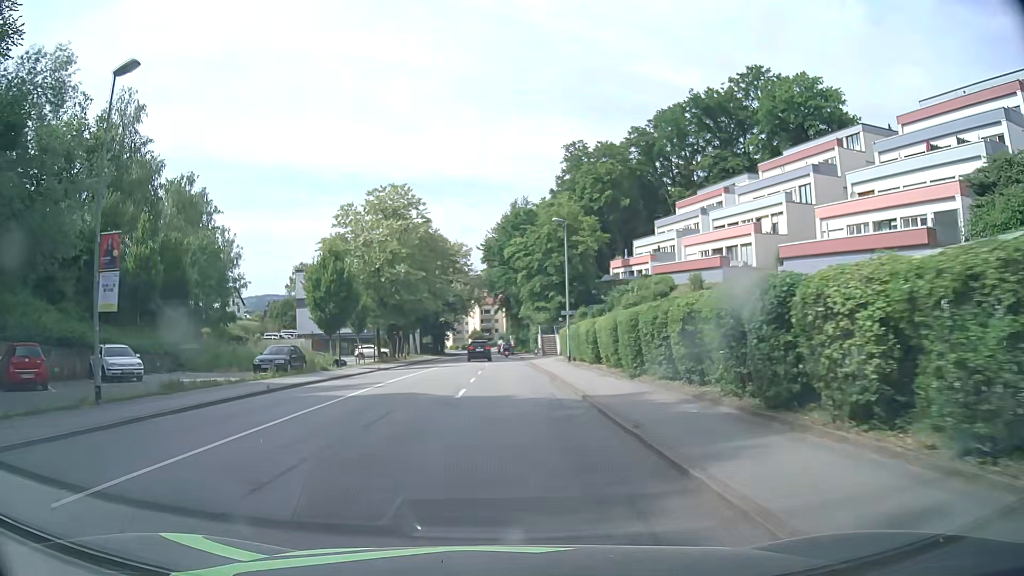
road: tertiary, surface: asphalt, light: Day
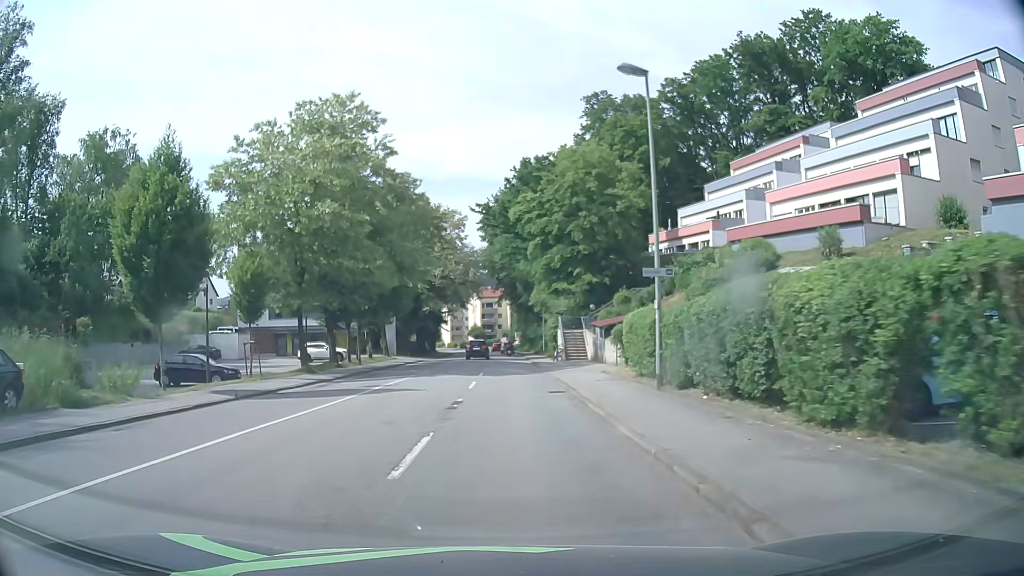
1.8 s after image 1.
(0.0, +22.0) m; 0°
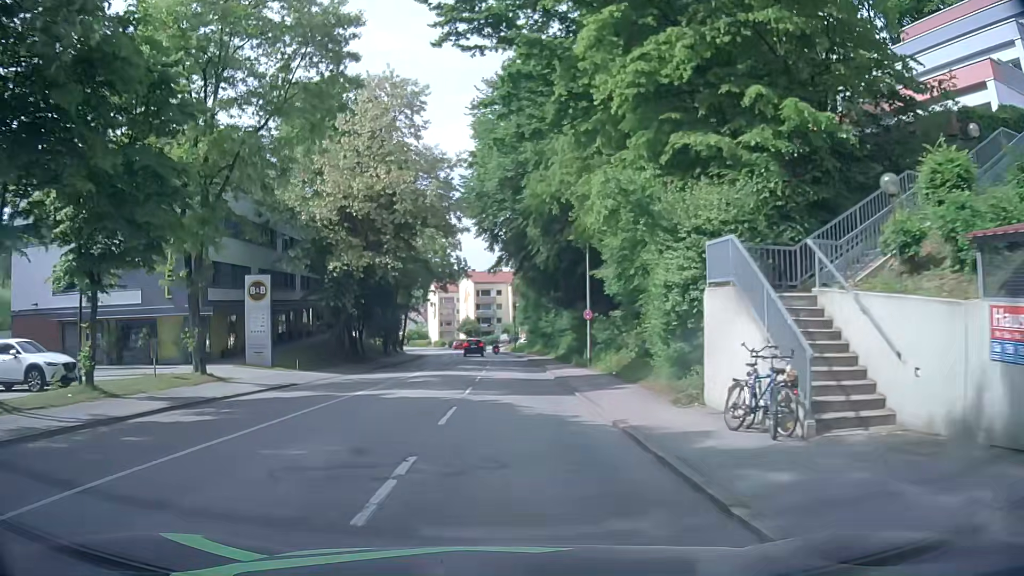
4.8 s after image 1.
(-0.1, +36.3) m; 0°
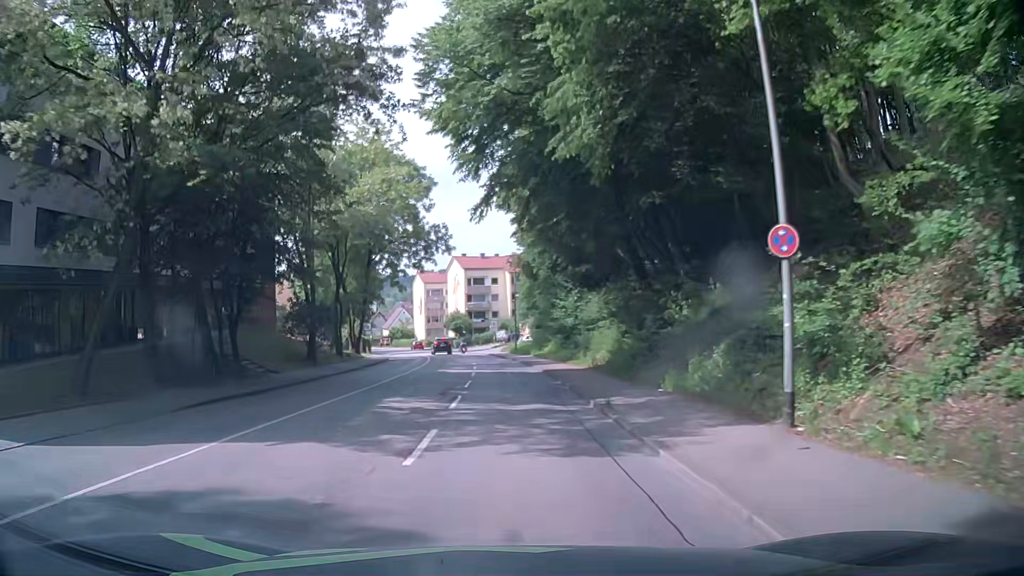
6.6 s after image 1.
(-0.1, +22.3) m; -1°
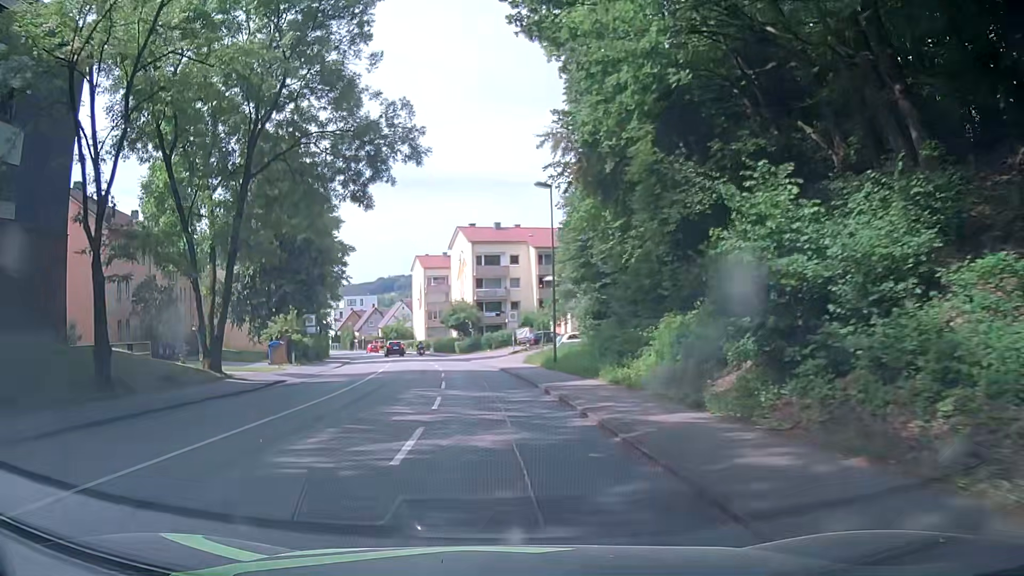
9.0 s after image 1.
(+0.4, +30.5) m; -1°
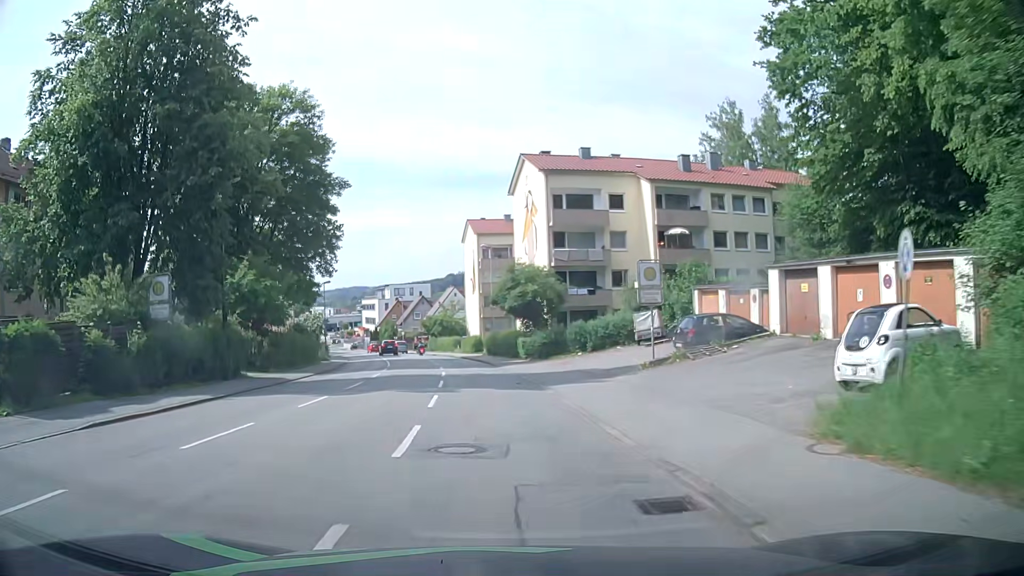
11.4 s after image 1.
(-1.3, +30.8) m; -6°
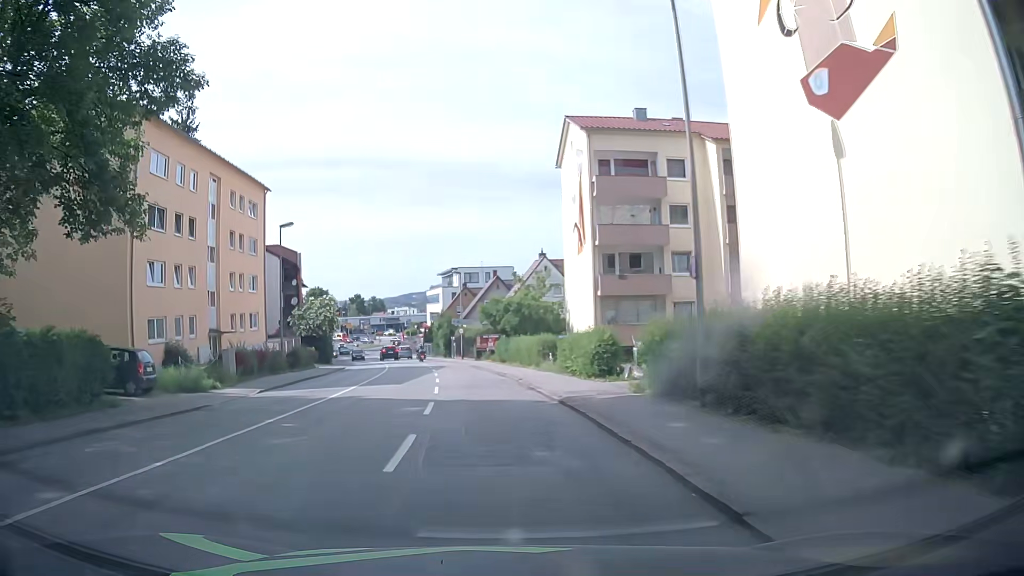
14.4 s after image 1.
(-2.7, +37.8) m; -8°
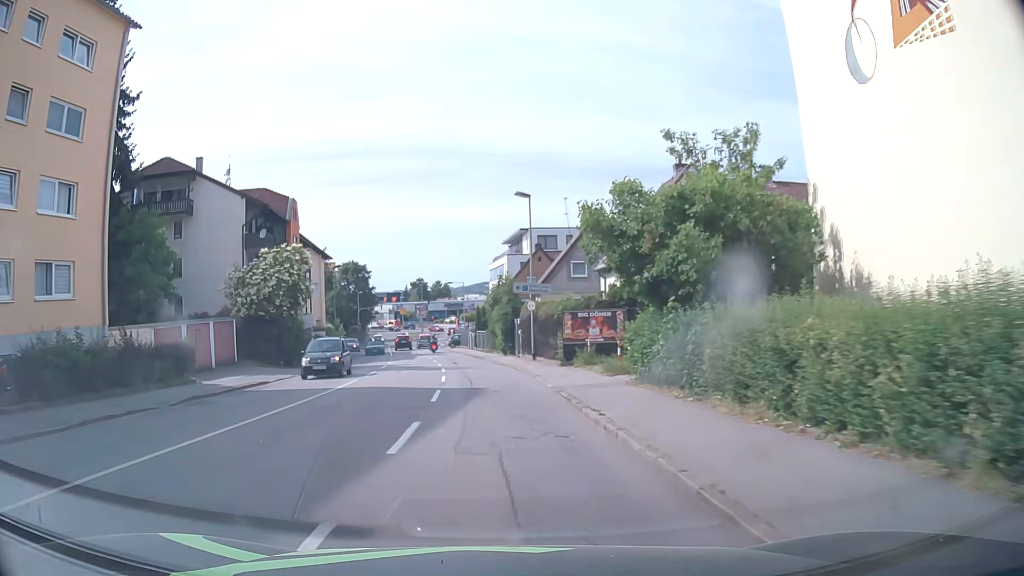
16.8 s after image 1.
(-1.6, +29.8) m; -5°
(0, +10) (-1, +20) (-2, +30) (-3, +40) (-5, +50) (-7, +60) (-9, +69) (-10, +79) (-11, +89) (-12, +99) m
